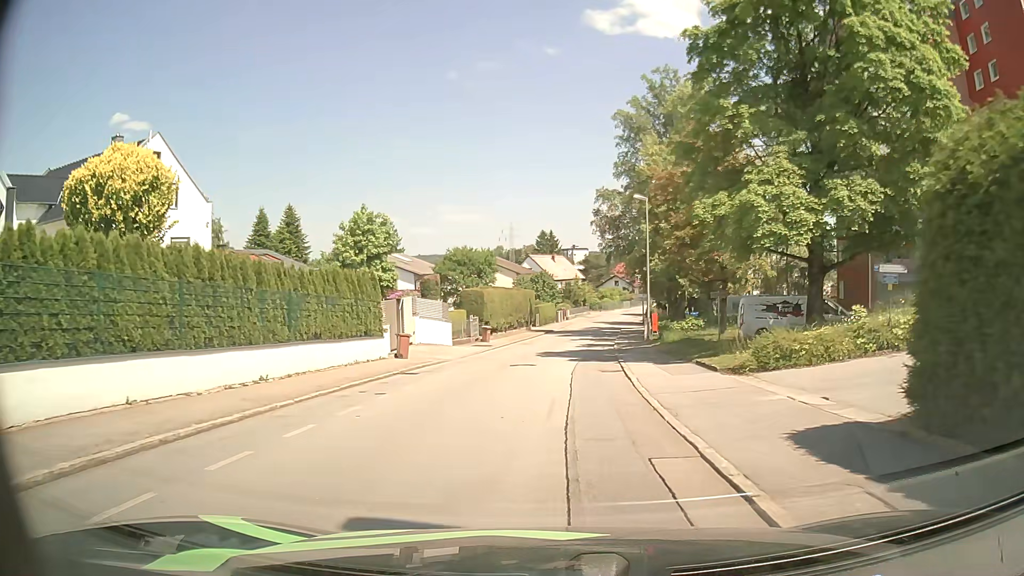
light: Day
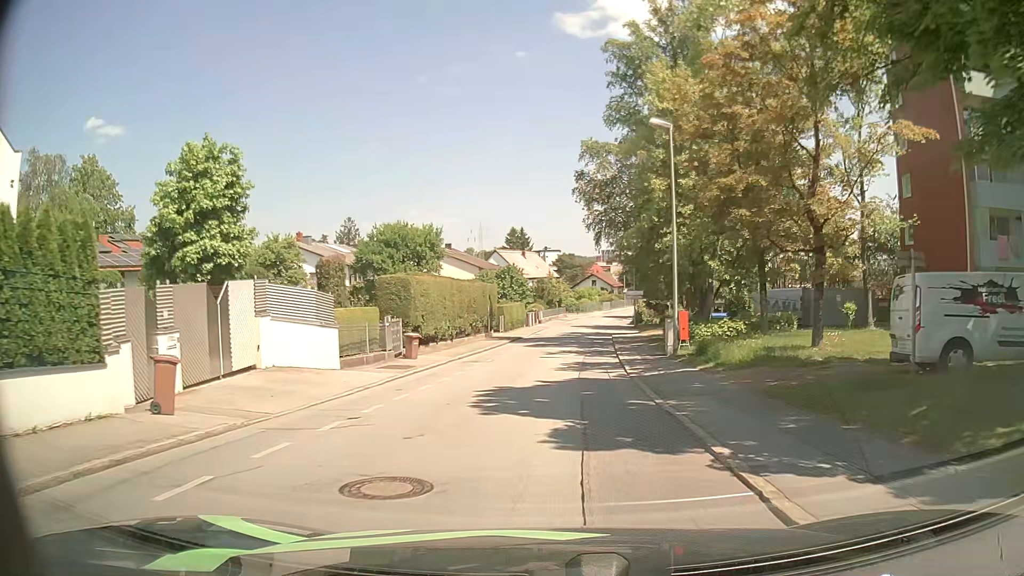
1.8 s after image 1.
(+0.2, +15.1) m; +2°
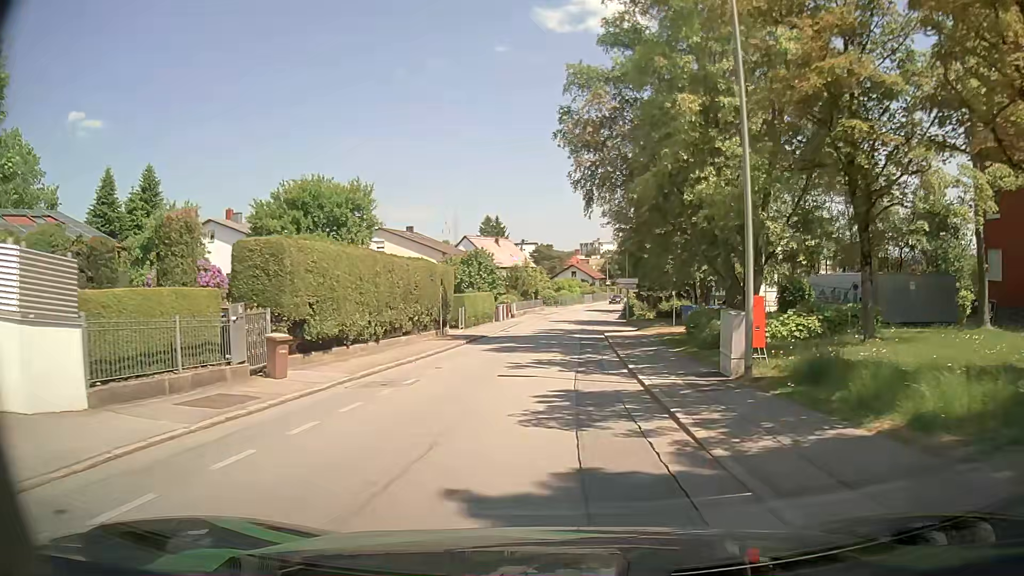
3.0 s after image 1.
(+0.2, +10.9) m; +3°
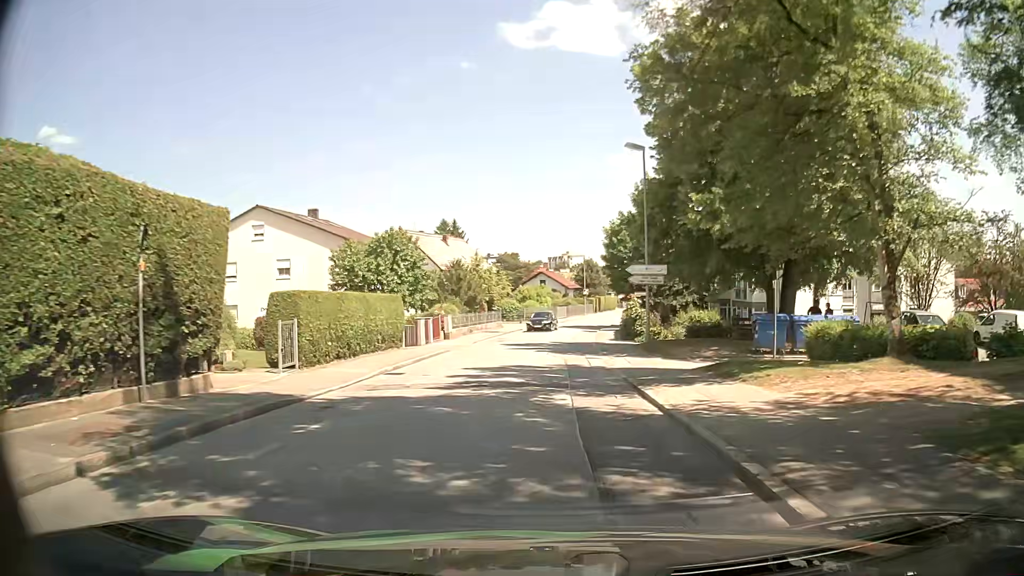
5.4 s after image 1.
(+0.4, +23.2) m; +3°
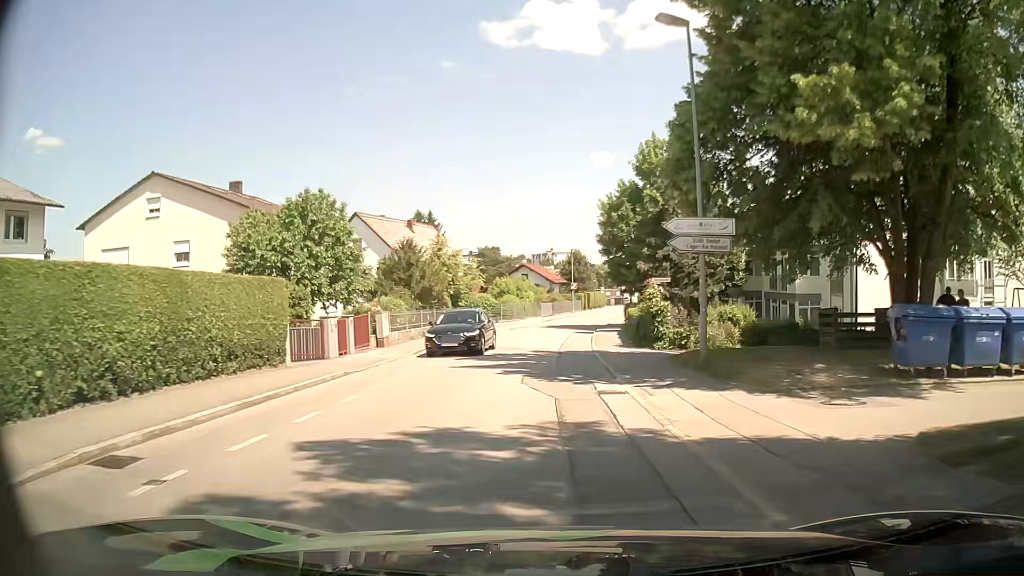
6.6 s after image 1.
(-0.1, +11.8) m; +1°
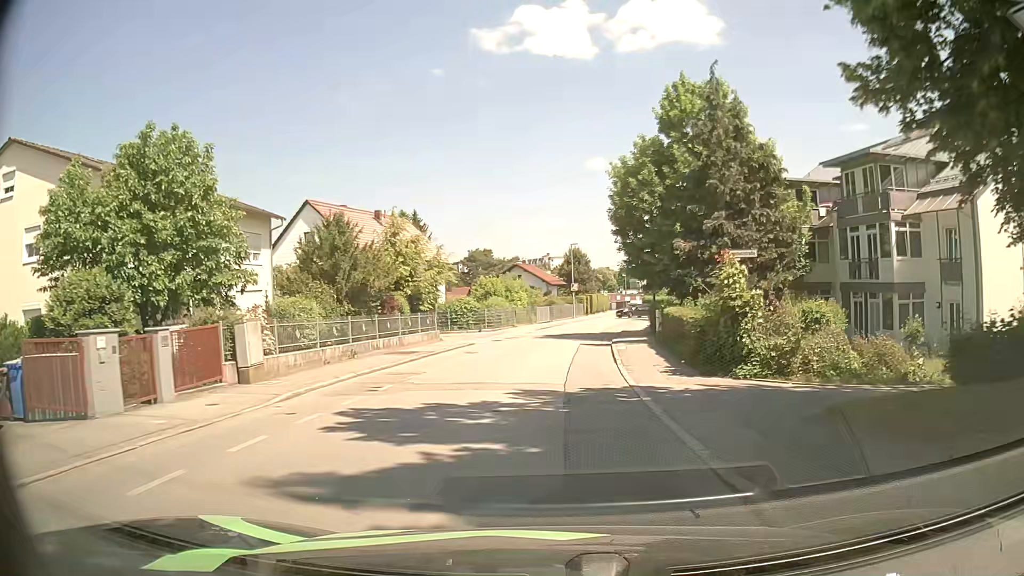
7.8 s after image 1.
(0.0, +11.8) m; +1°
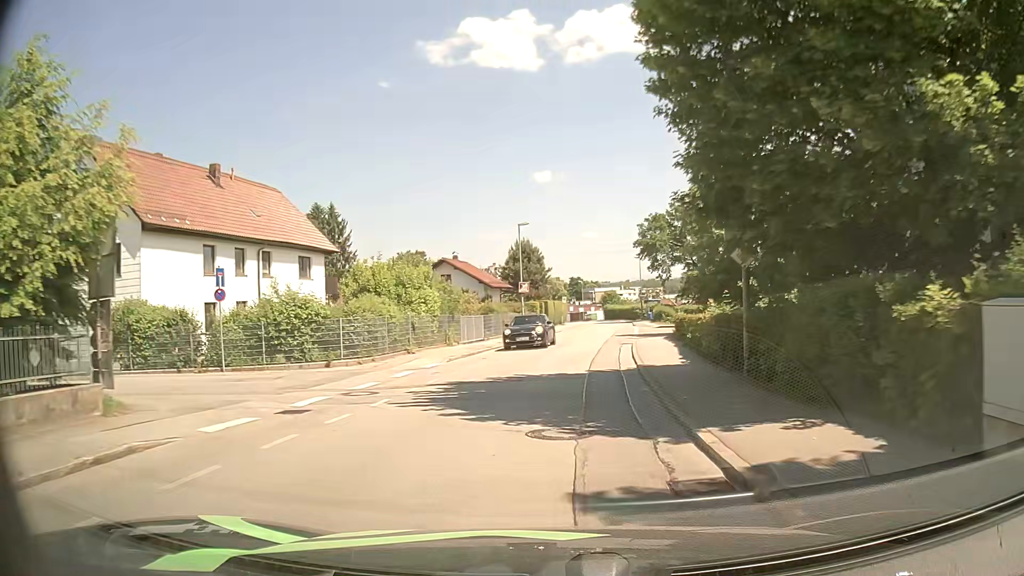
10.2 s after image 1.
(+0.3, +23.3) m; +3°
(0, +10) (+1, +20) (+2, +30) (+4, +40) (+5, +50) (+6, +60) (+7, +70) (+8, +80) (+9, +90) (+9, +100) m
